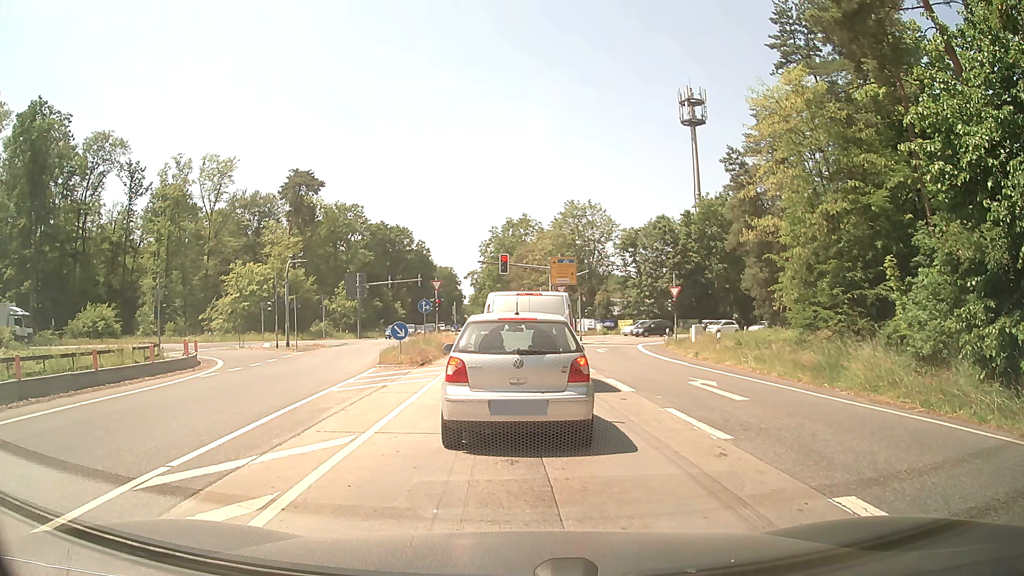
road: secondary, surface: asphalt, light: Day
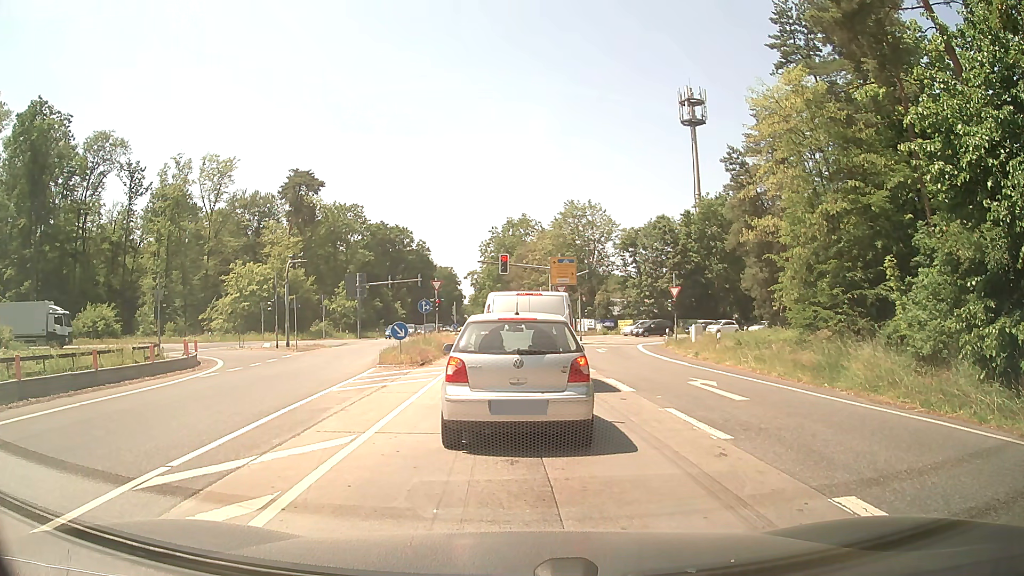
(0.0, 0.0) m; 0°
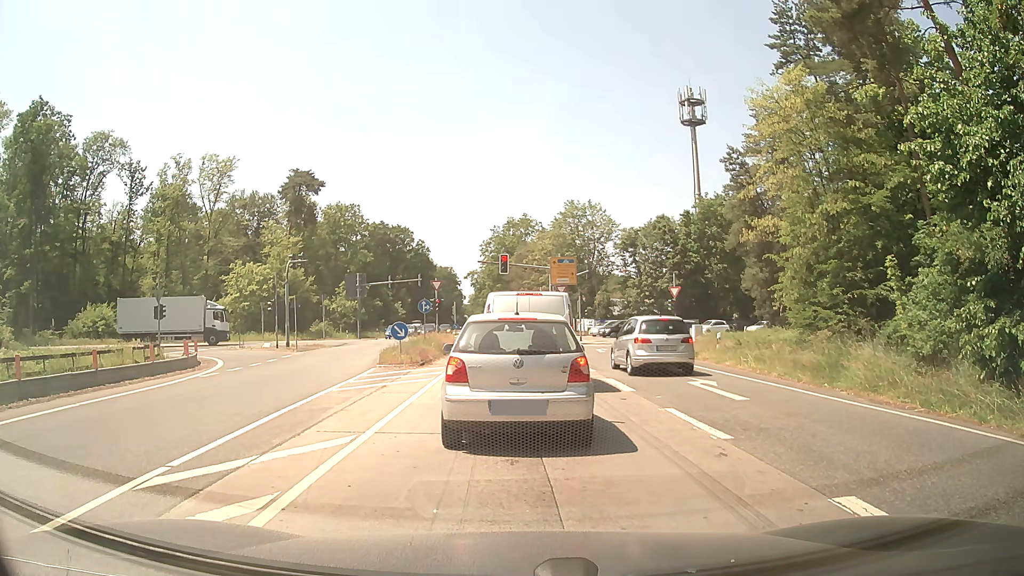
(0.0, 0.0) m; 0°
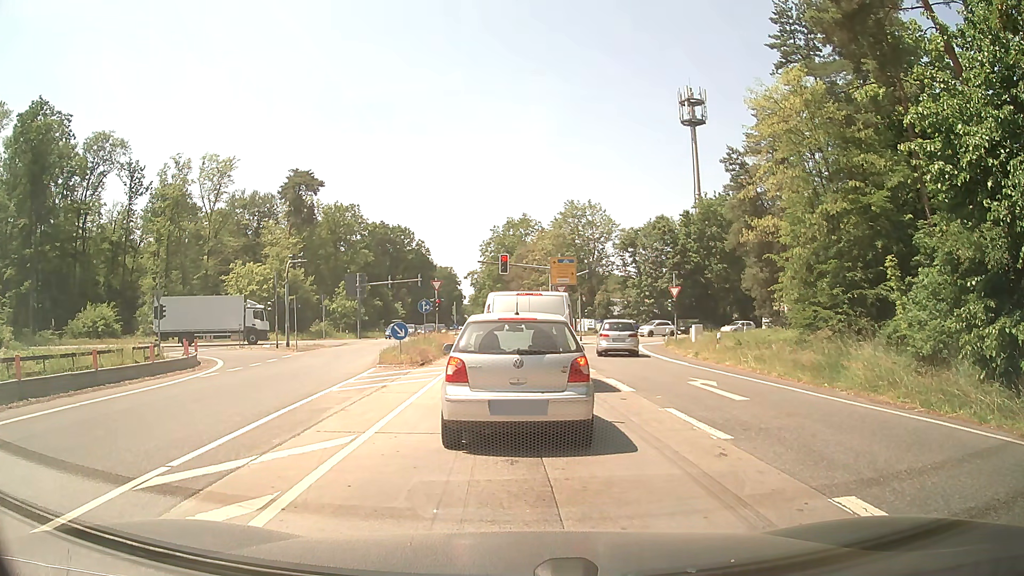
(0.0, 0.0) m; 0°
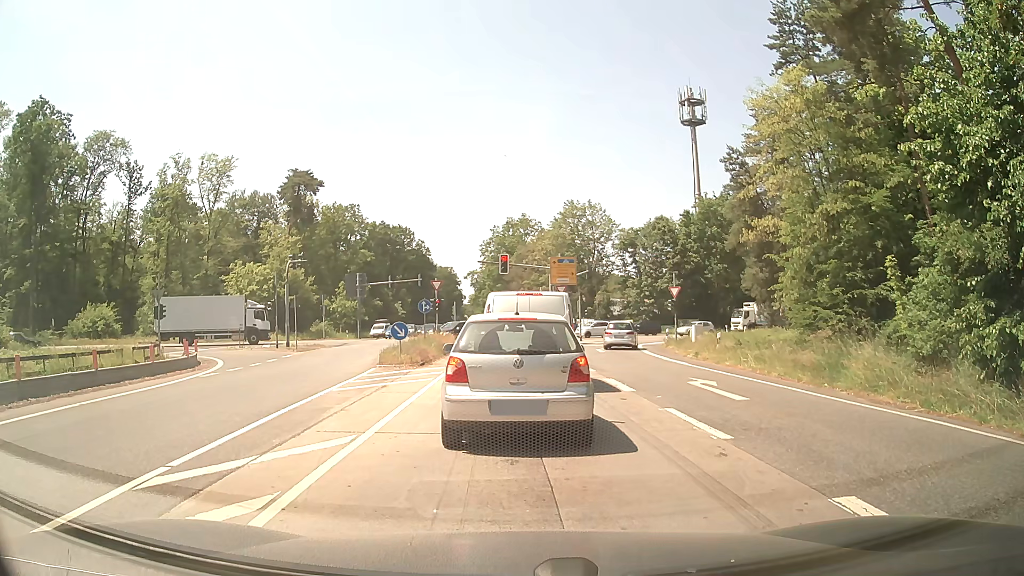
(0.0, 0.0) m; 0°
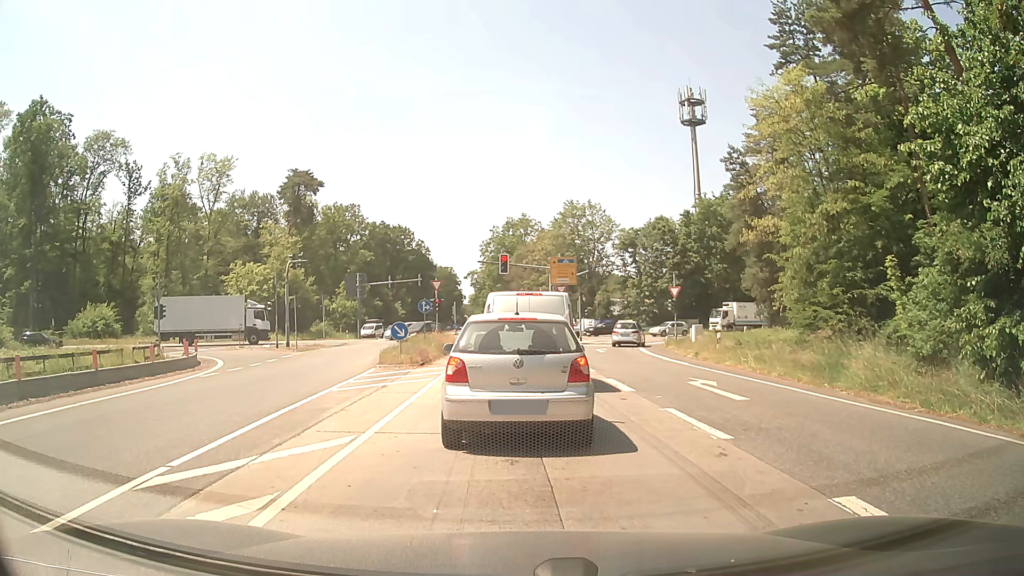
(0.0, 0.0) m; 0°
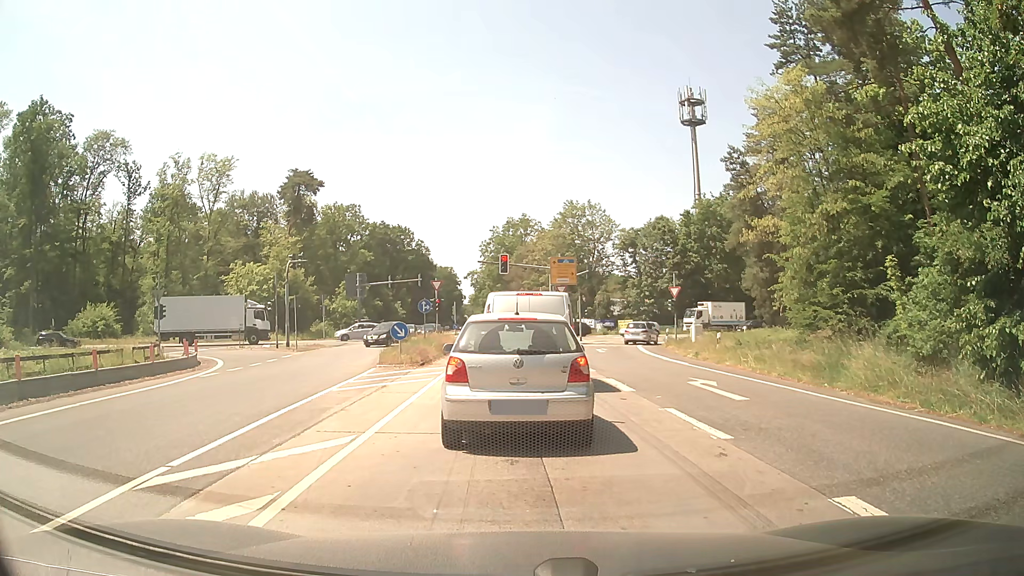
(0.0, 0.0) m; 0°
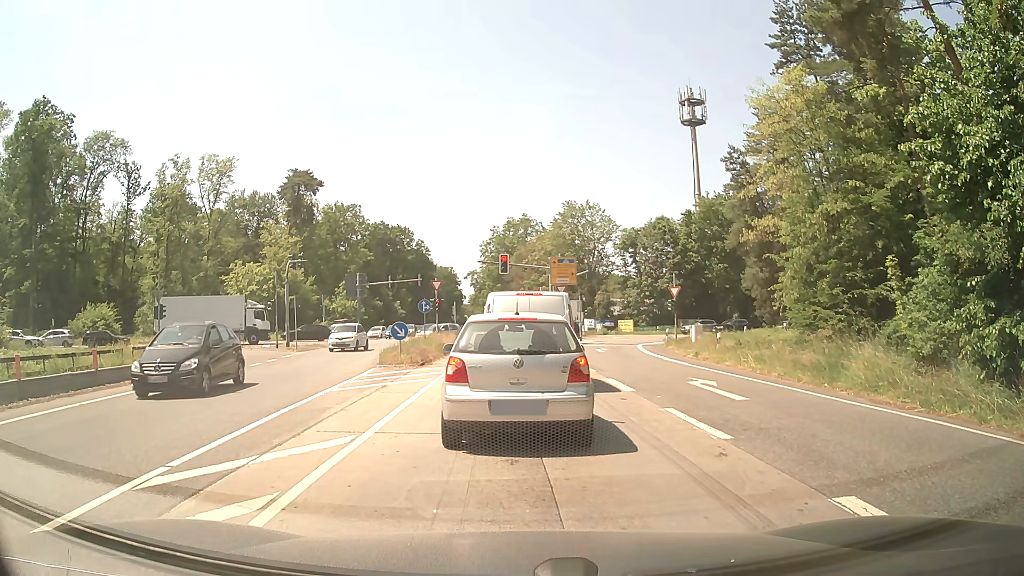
(0.0, 0.0) m; 0°
